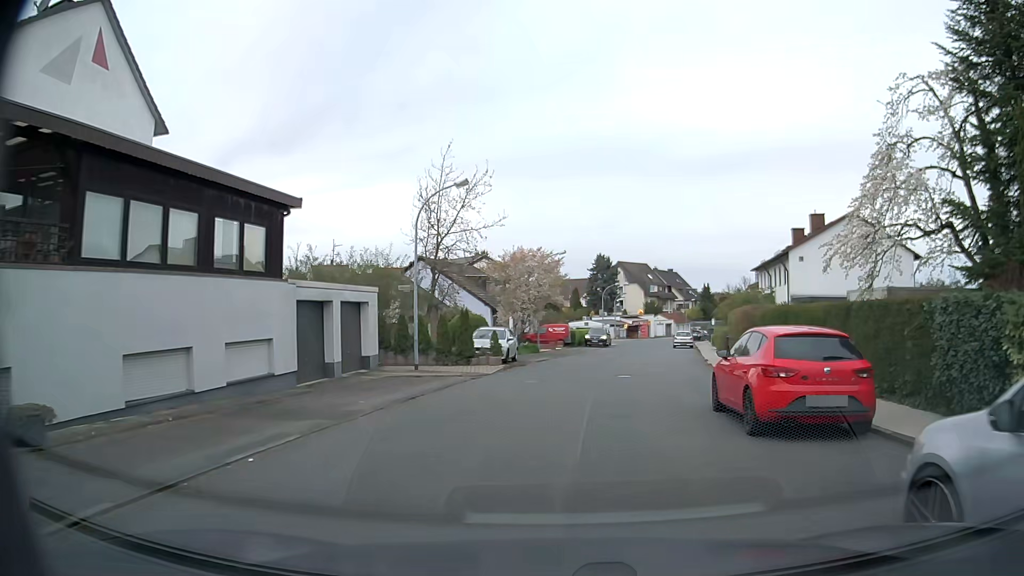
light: Day
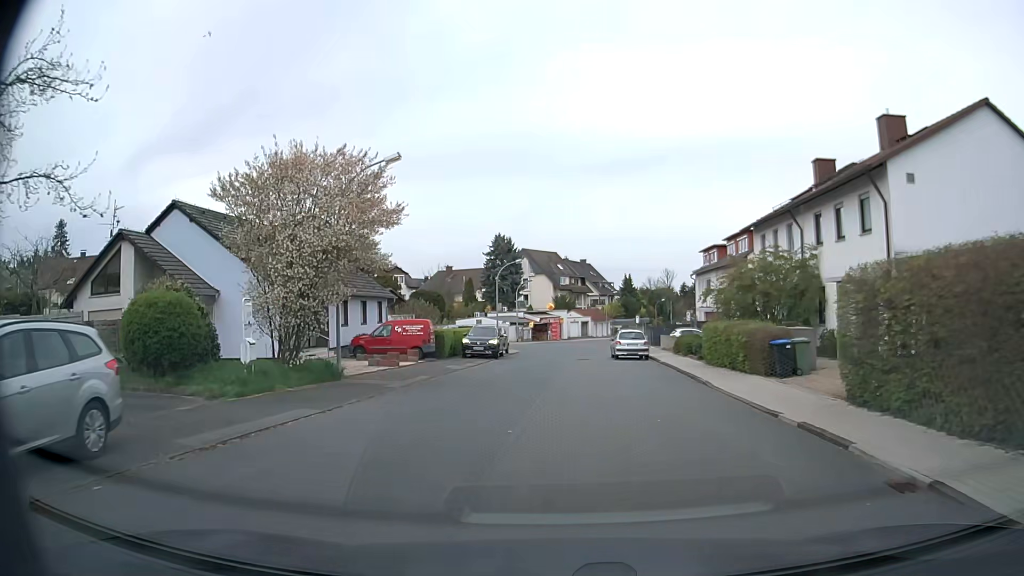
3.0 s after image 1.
(+2.4, +23.3) m; +9°
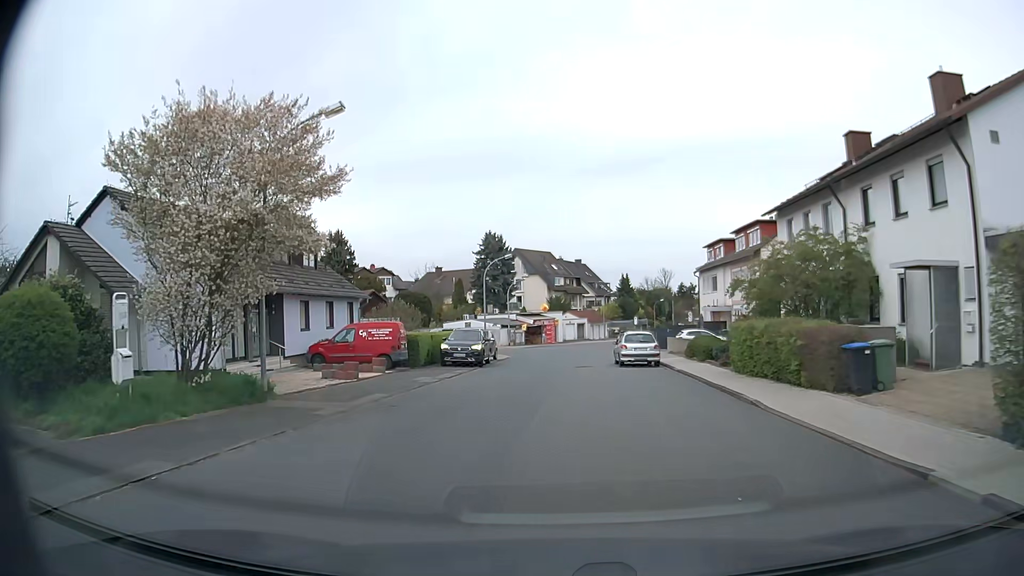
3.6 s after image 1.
(0.0, +4.9) m; 0°
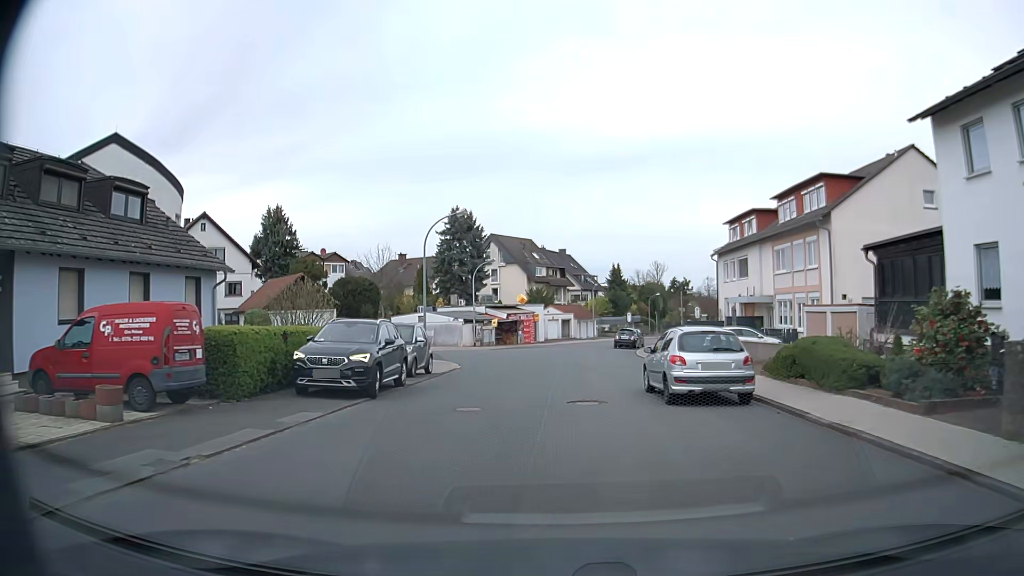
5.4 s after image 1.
(+0.2, +14.9) m; +2°
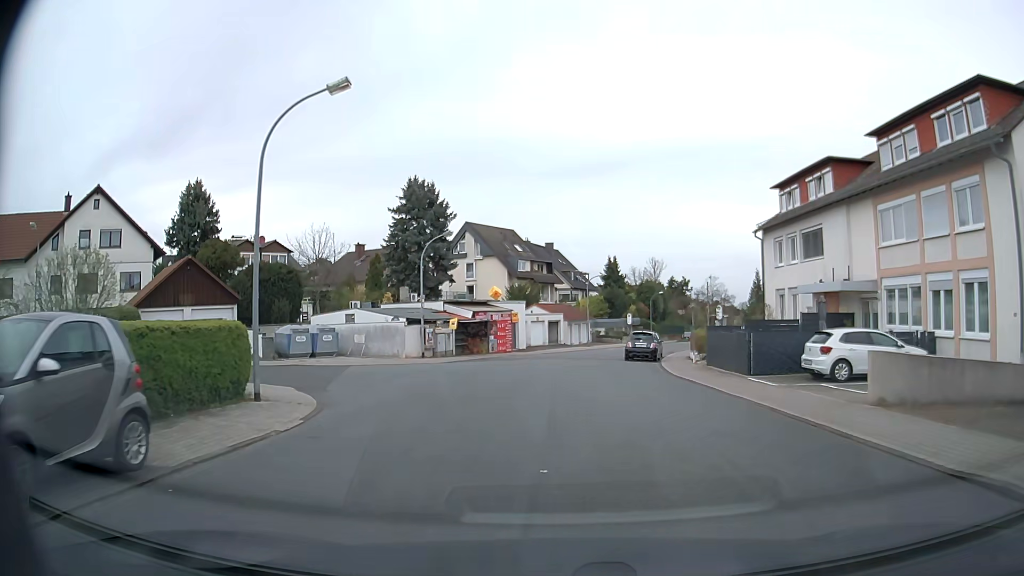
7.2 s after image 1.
(+0.1, +15.5) m; +1°
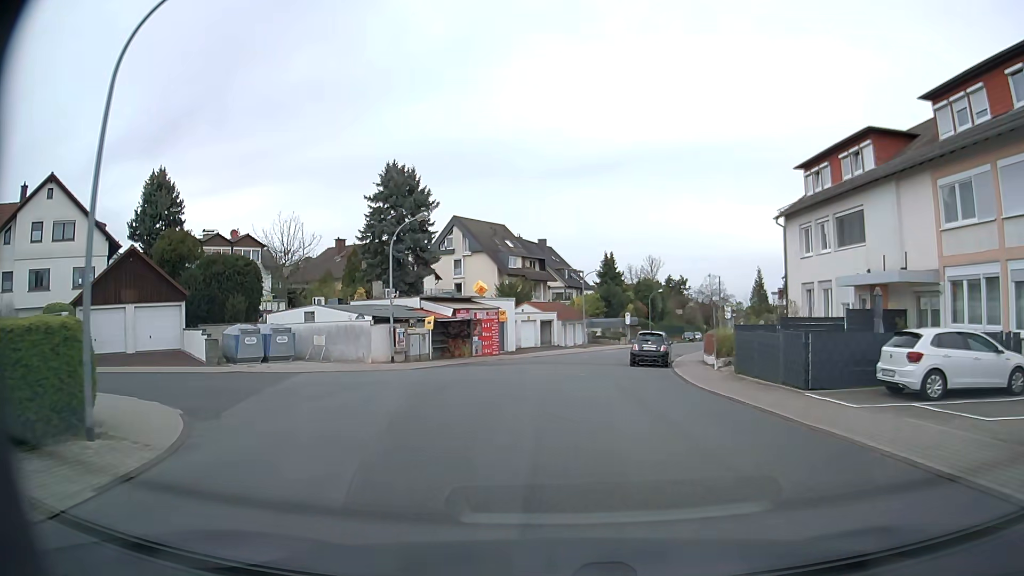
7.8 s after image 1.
(0.0, +5.2) m; +1°
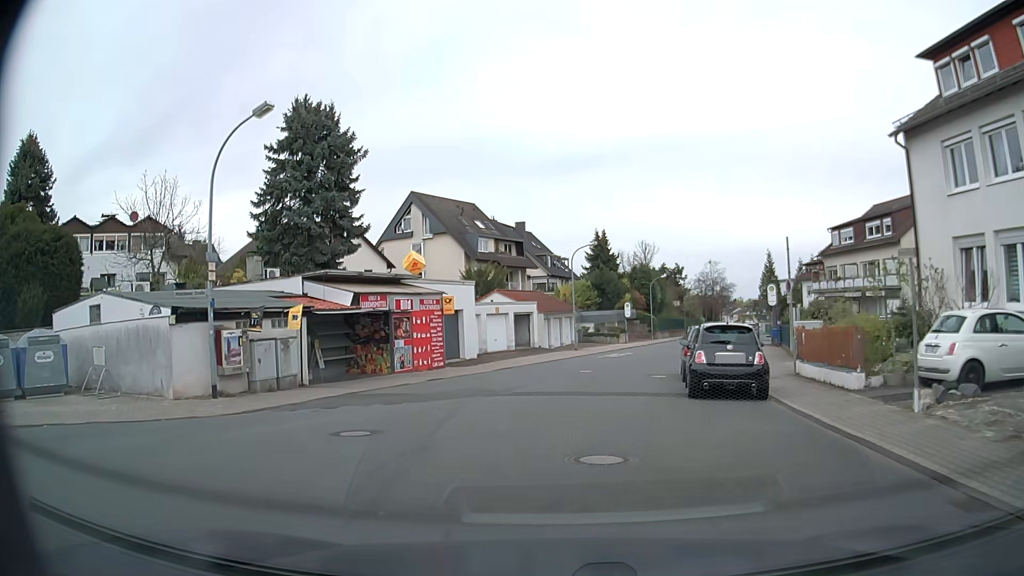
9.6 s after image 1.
(+0.2, +15.1) m; +1°
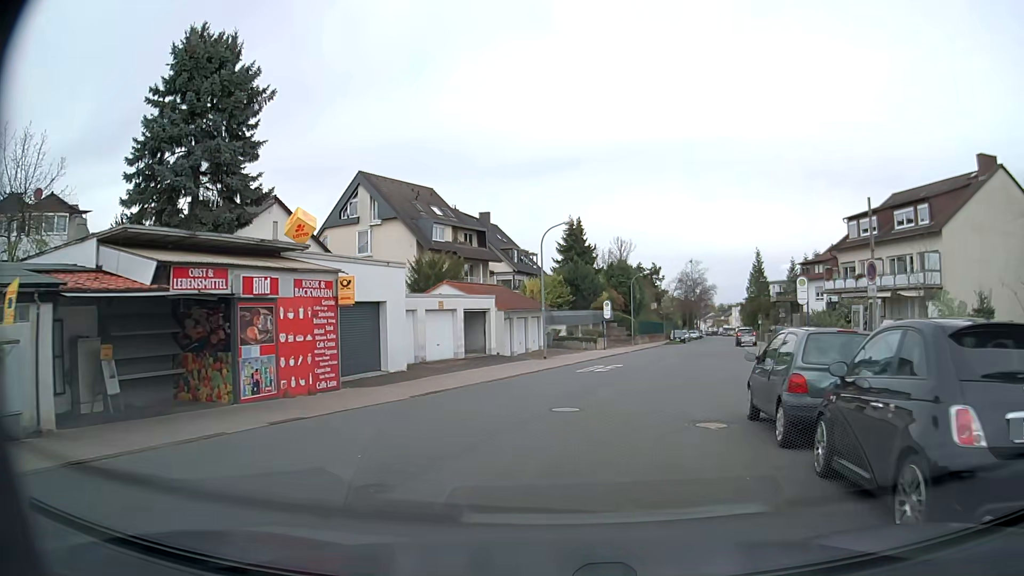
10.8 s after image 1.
(+0.1, +9.5) m; +3°
(+1, +10) (+3, +20) (+6, +29) (+8, +39) (+11, +49) (+13, +58) (+16, +68) (+19, +77) (+22, +87) (+25, +97) m
